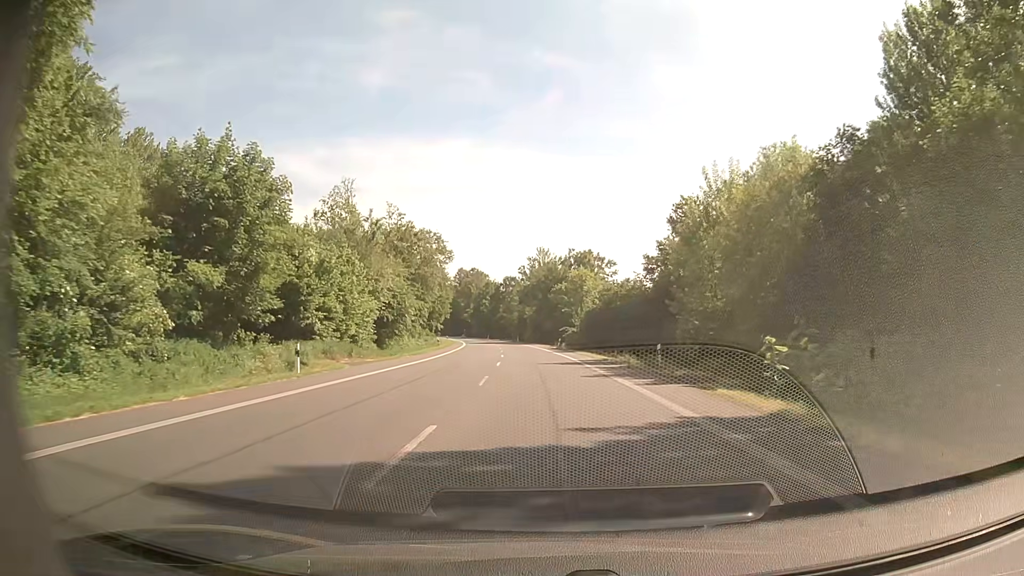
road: primary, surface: asphalt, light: Day
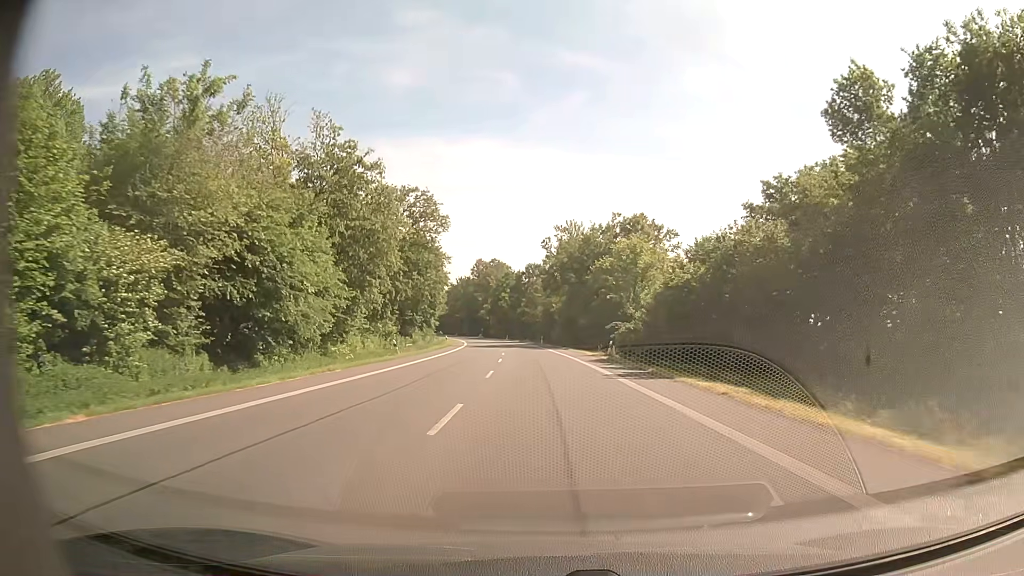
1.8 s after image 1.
(-0.7, +32.2) m; -3°
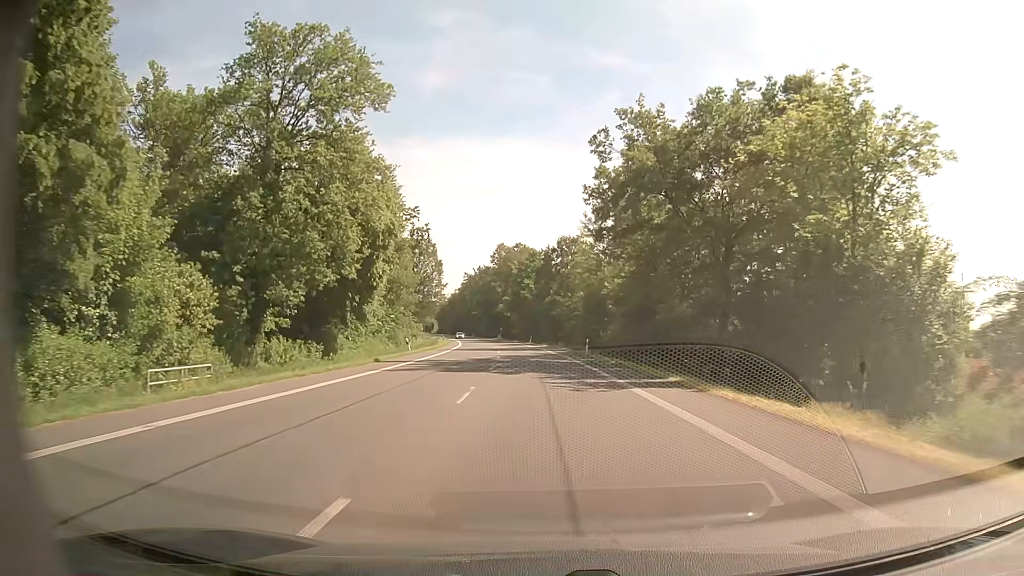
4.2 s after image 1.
(-1.0, +43.0) m; -3°
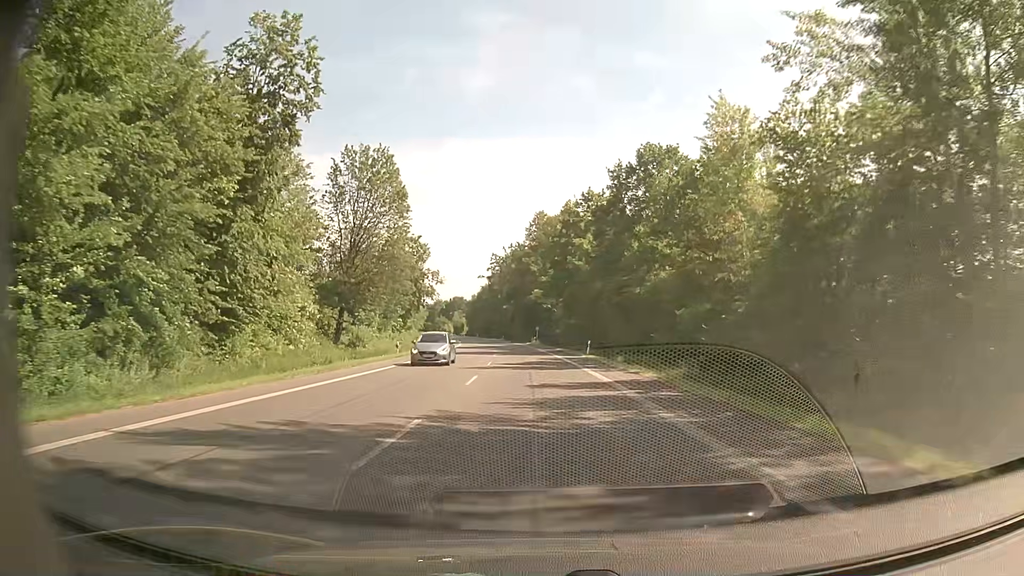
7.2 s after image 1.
(-1.8, +53.8) m; -4°
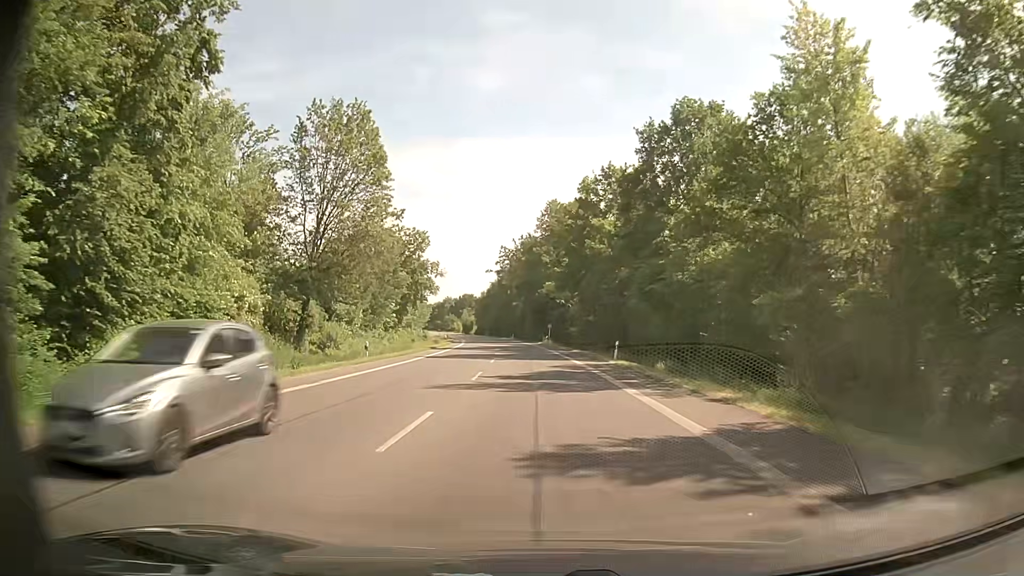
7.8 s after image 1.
(-0.2, +10.8) m; -2°
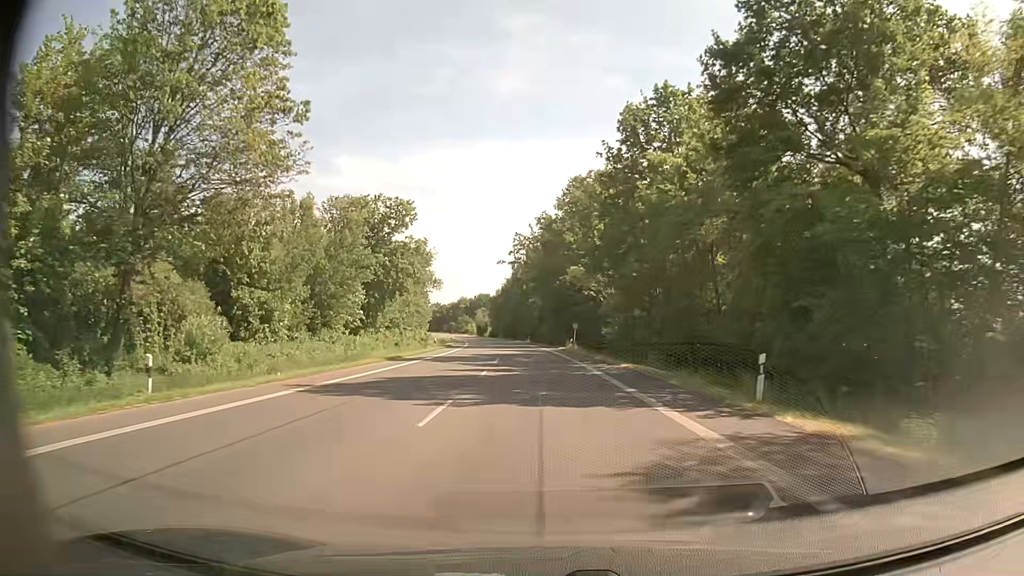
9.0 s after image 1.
(-0.2, +21.5) m; -1°
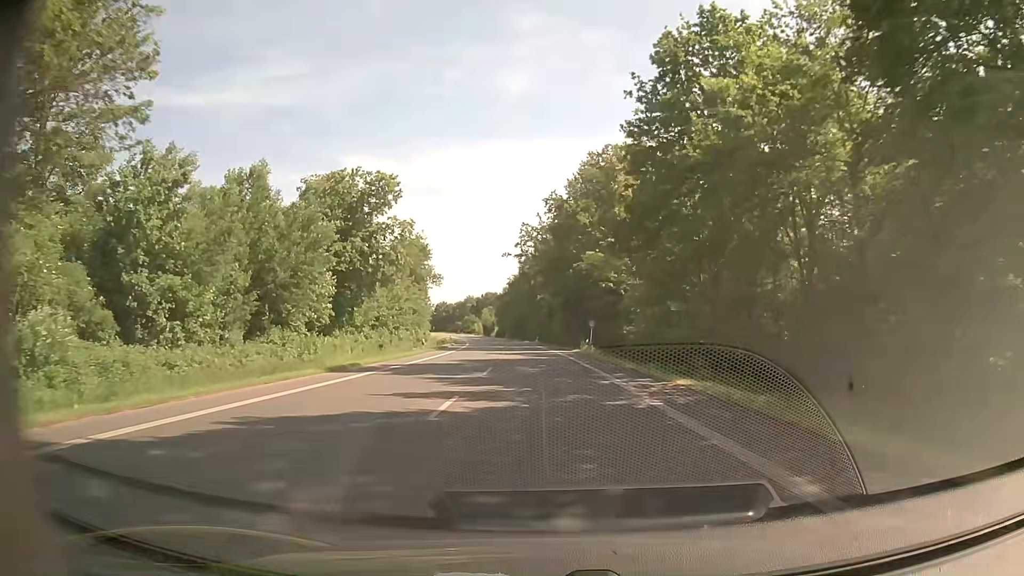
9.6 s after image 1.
(-0.1, +10.8) m; -1°
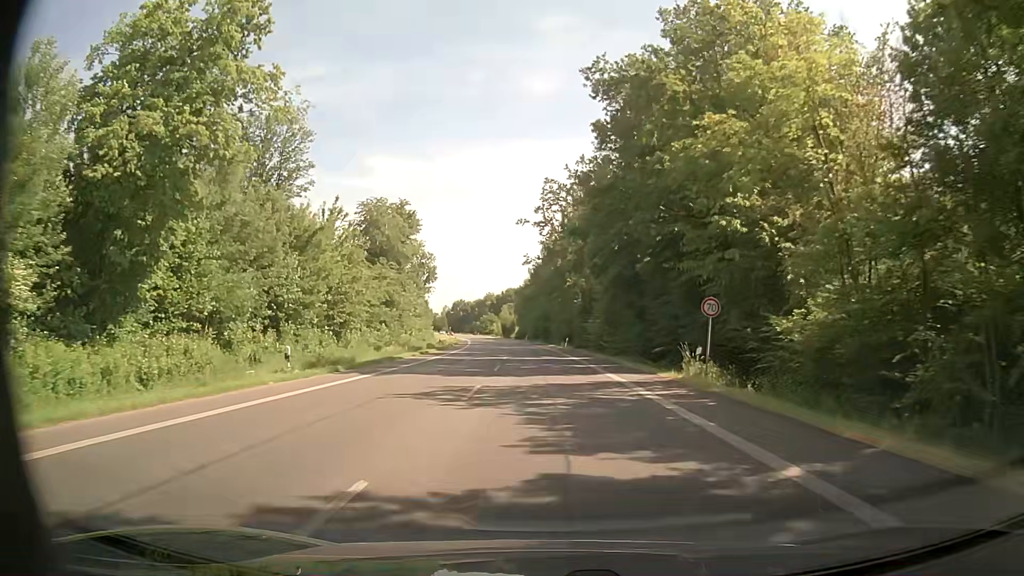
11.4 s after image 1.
(-0.5, +32.3) m; -2°
(0, +10) (0, +20) (0, +30) (-1, +40) (-1, +50) (-2, +60) (-3, +70) (-4, +80) (-4, +90) (-5, +100) m
